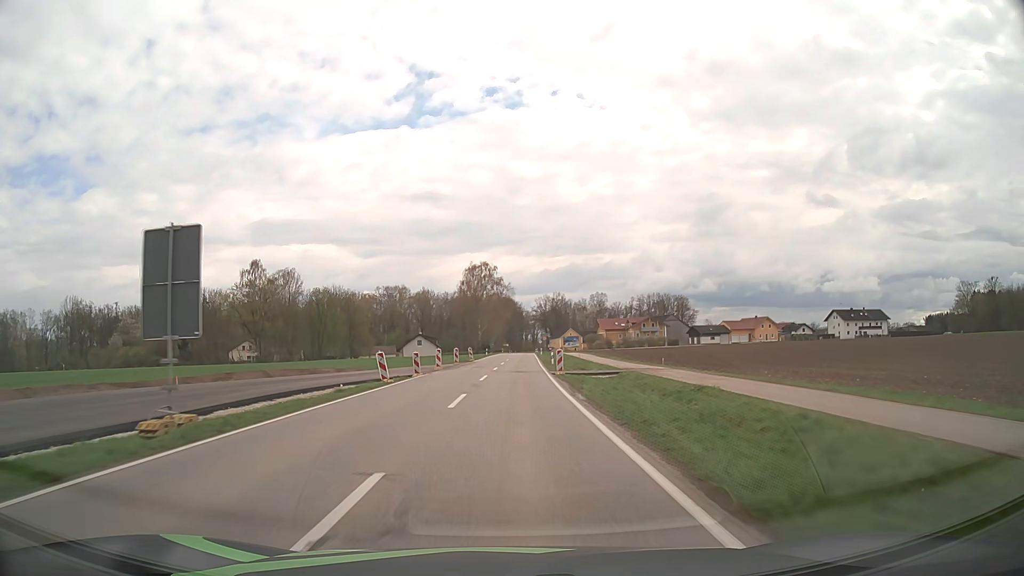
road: tertiary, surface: asphalt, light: Day
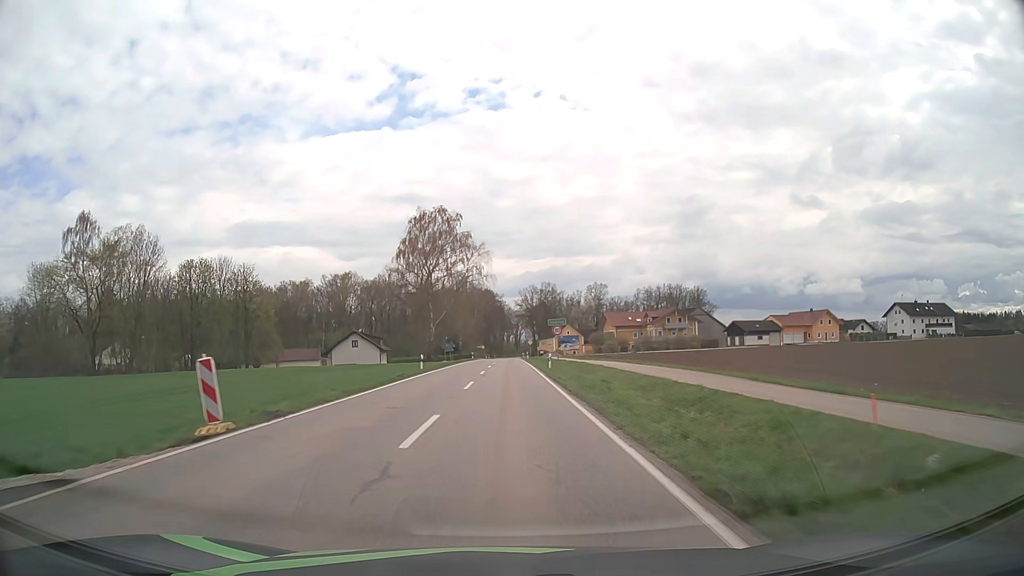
(+1.0, +53.4) m; +2°
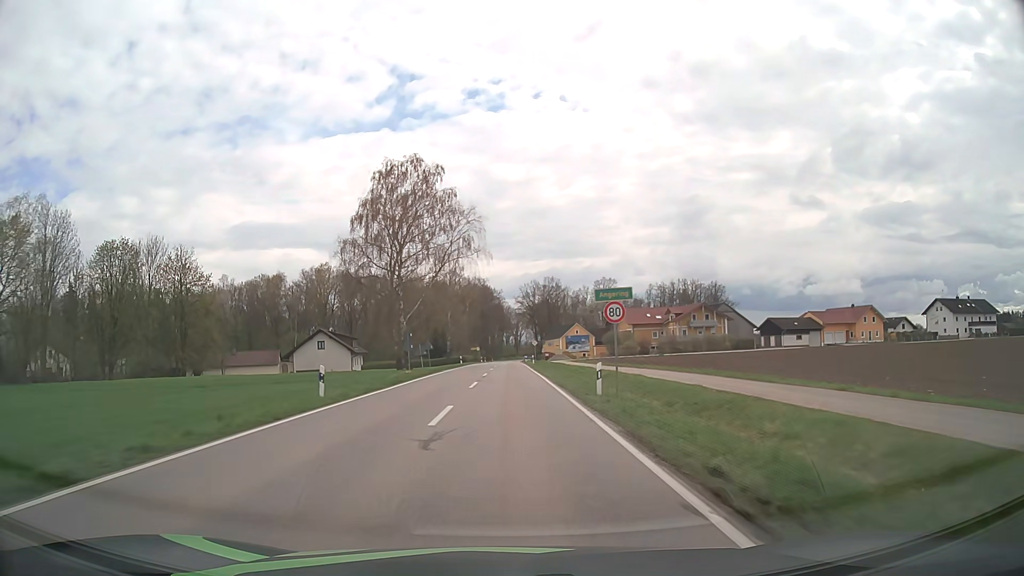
(0.0, +21.6) m; 0°
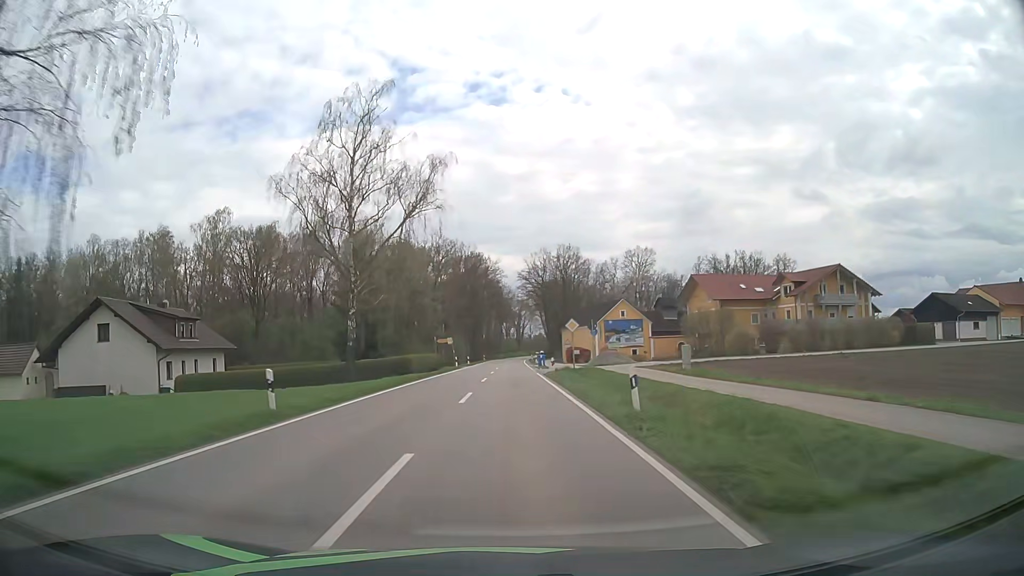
(+0.1, +55.9) m; 0°
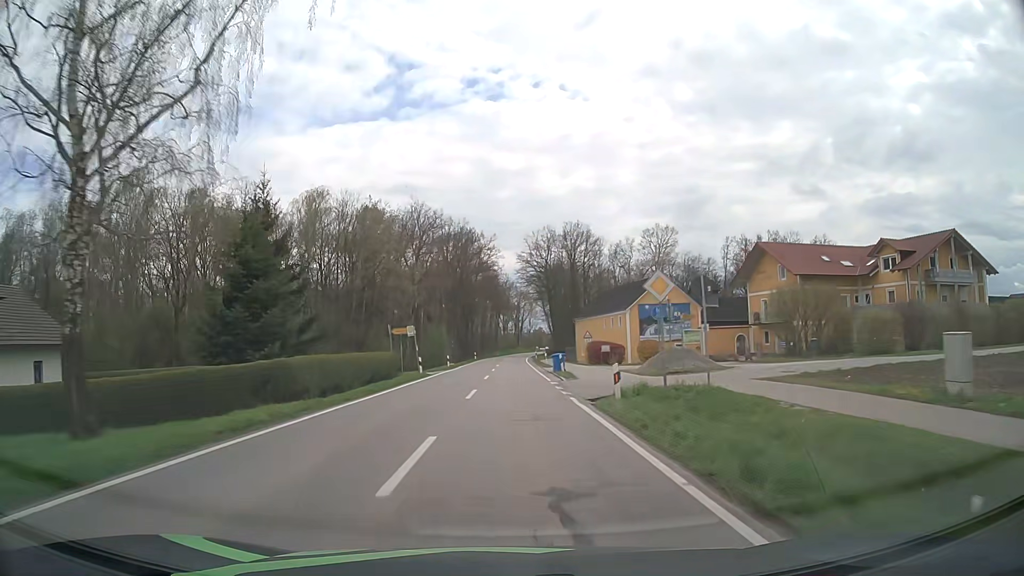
(0.0, +23.3) m; 0°
